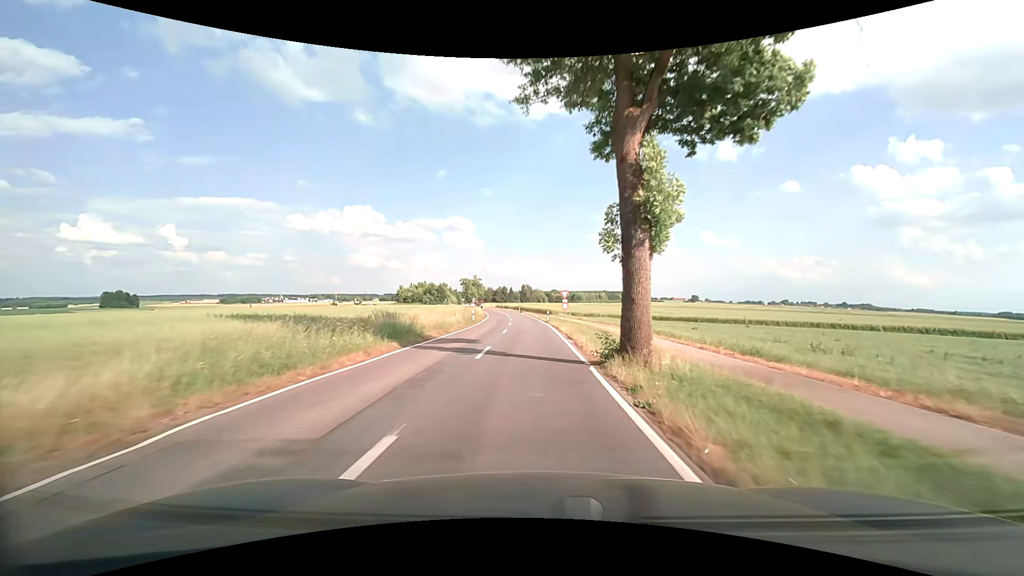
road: tertiary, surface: asphalt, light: Day
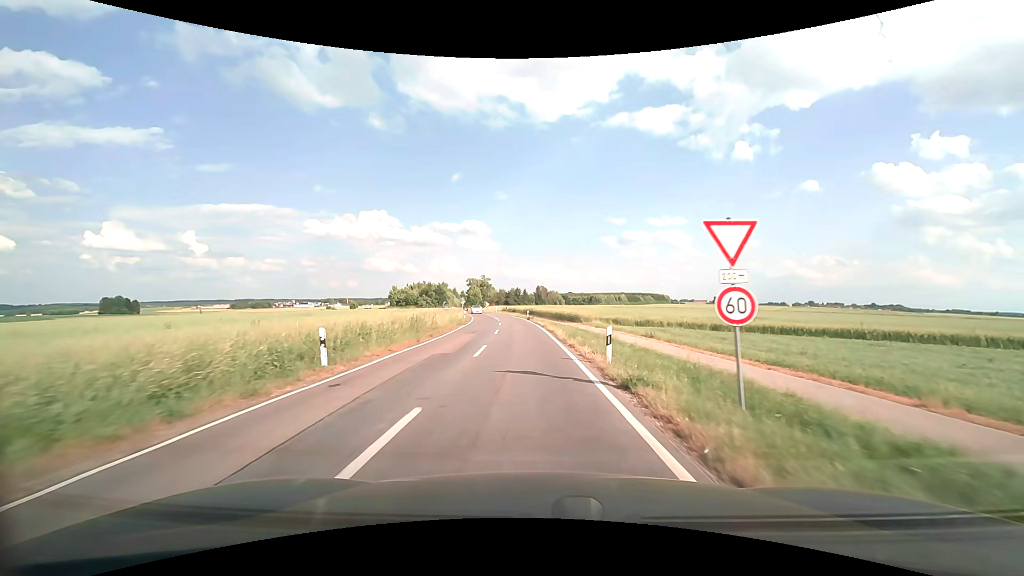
(-0.1, +34.7) m; -1°
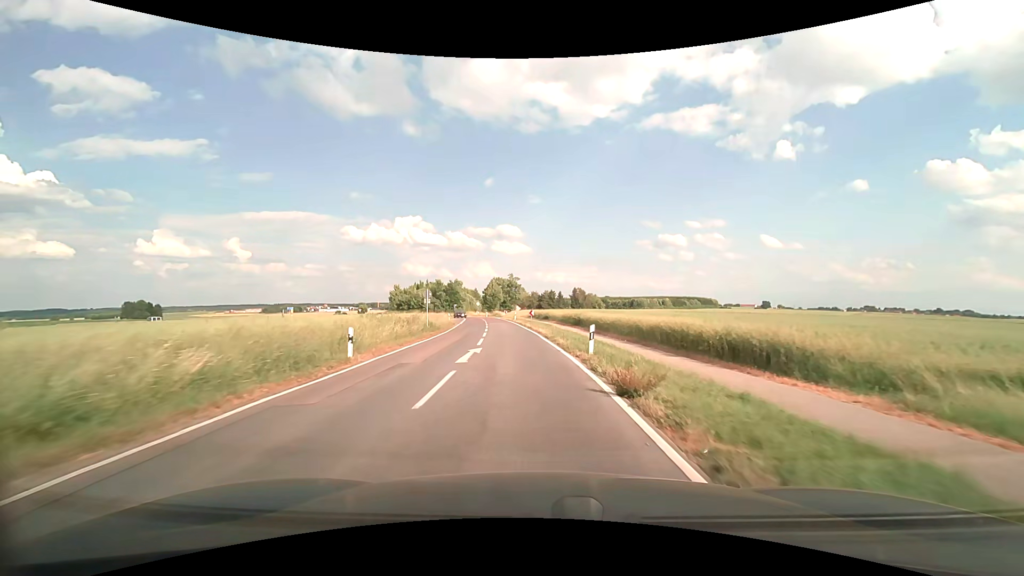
(-1.6, +43.6) m; -4°
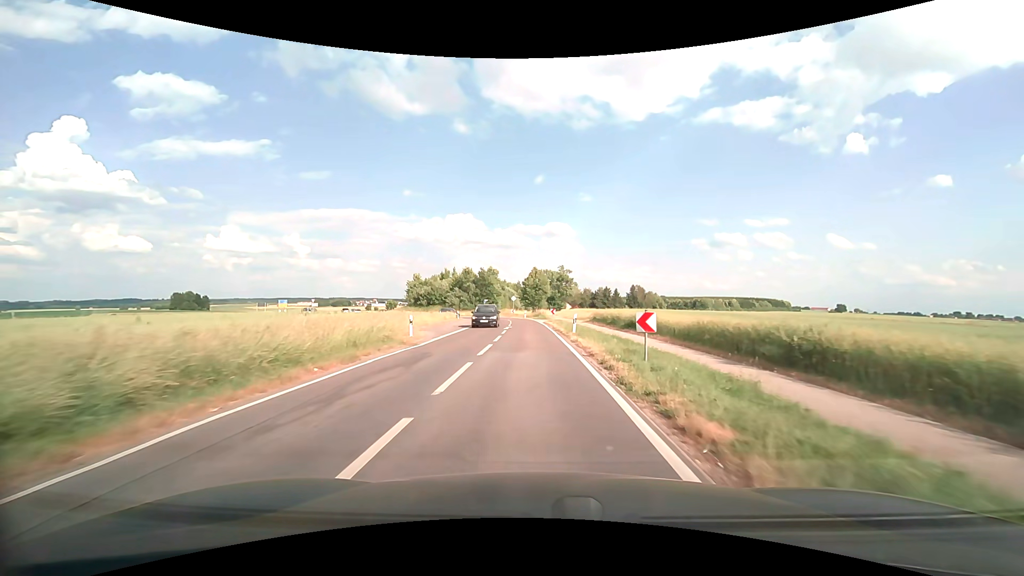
(-2.0, +35.6) m; -6°
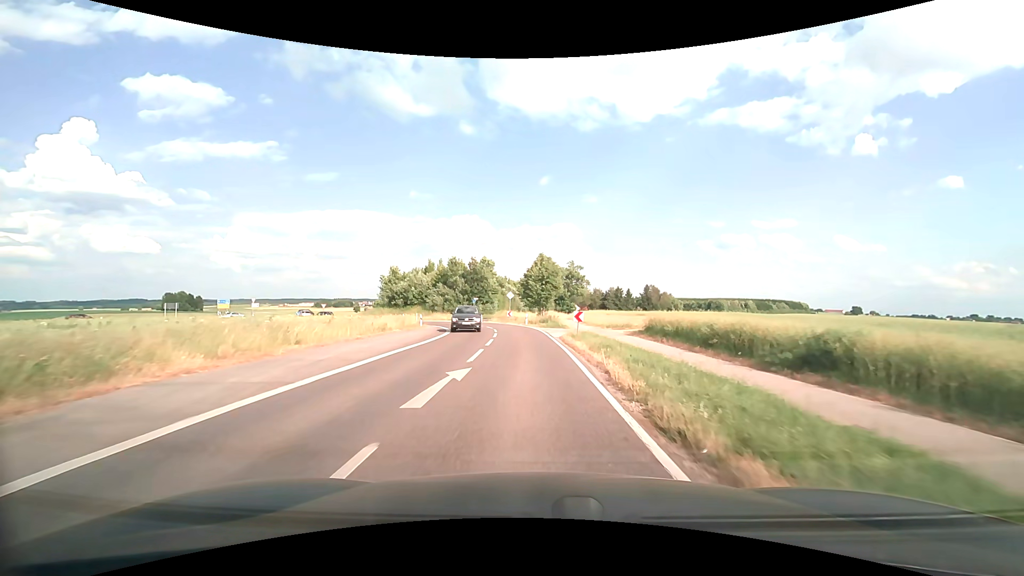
(-0.2, +25.0) m; -1°
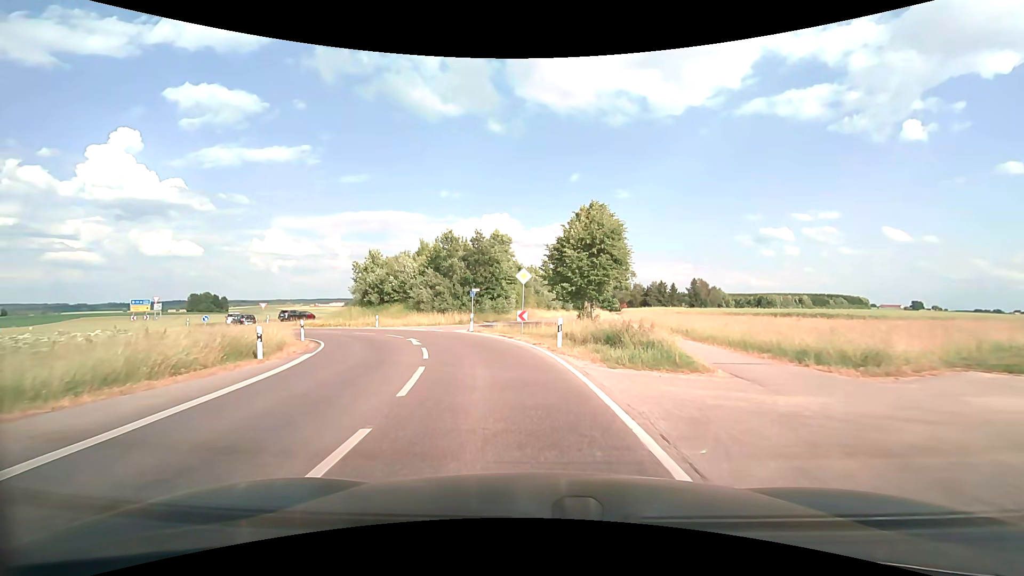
(-0.4, +28.6) m; -3°
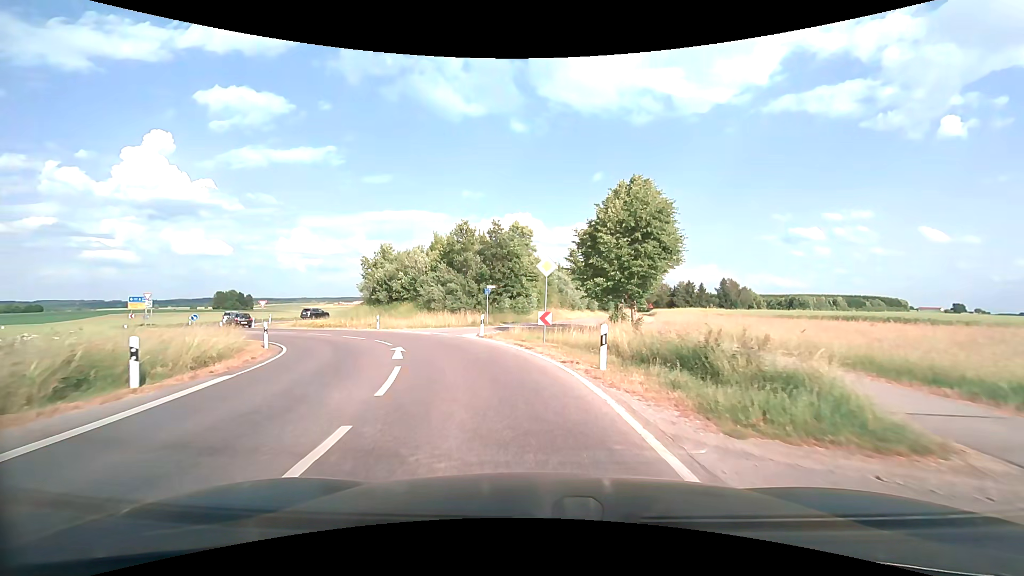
(-0.1, +5.8) m; -2°
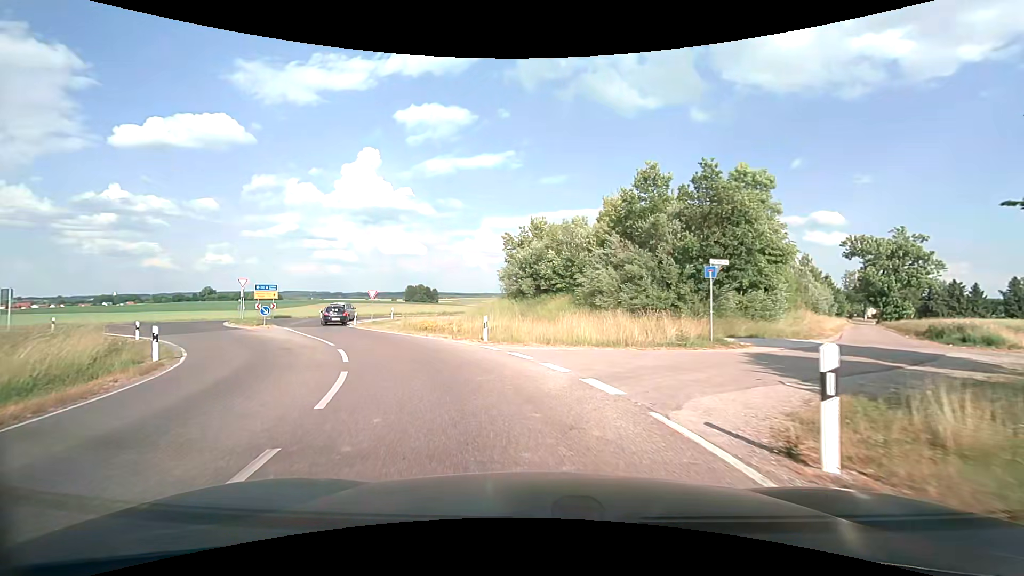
(-2.8, +19.4) m; -20°
(-1, +10) (-5, +19) (-10, +28) (-16, +36) (-22, +44) (-32, +46) (-41, +42) (-48, +36) (-56, +29) (-63, +22) m
